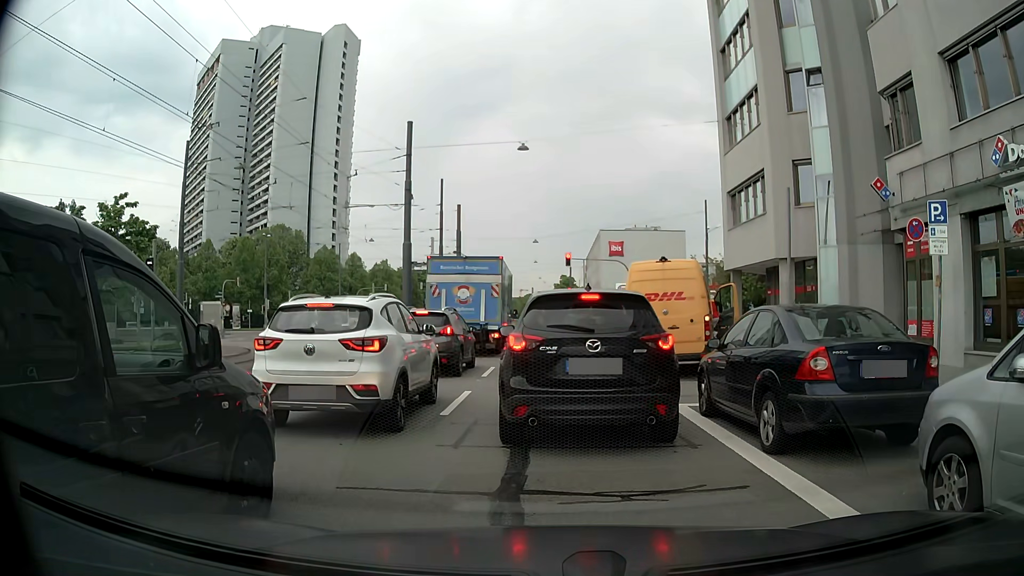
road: secondary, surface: asphalt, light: Day
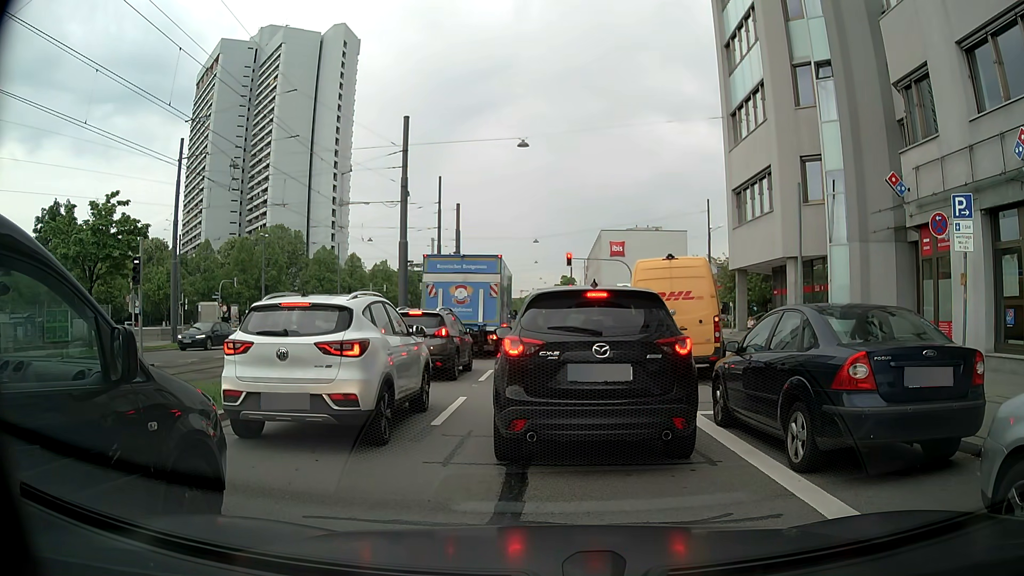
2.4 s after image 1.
(0.0, +0.9) m; 0°
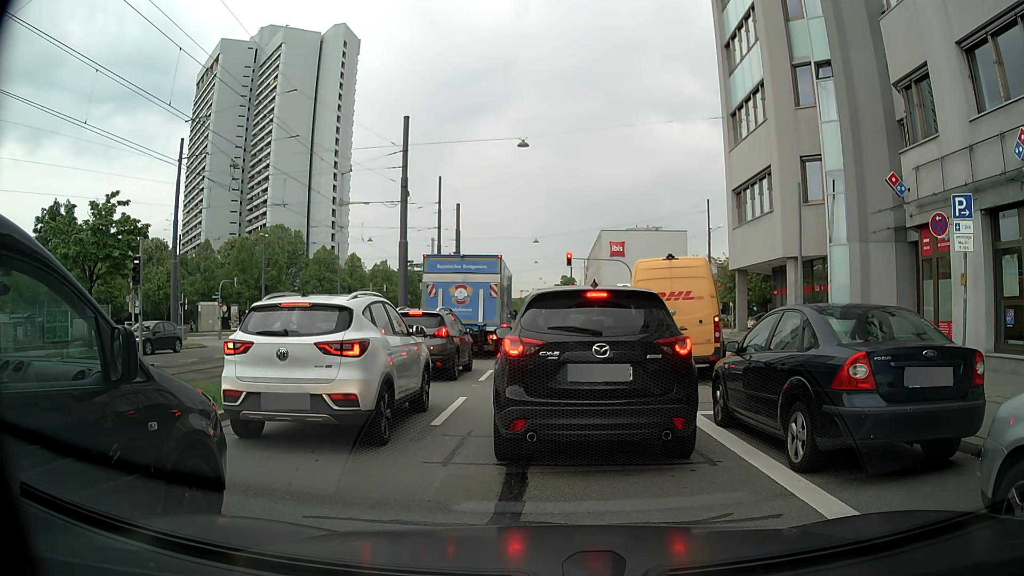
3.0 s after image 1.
(0.0, 0.0) m; 0°
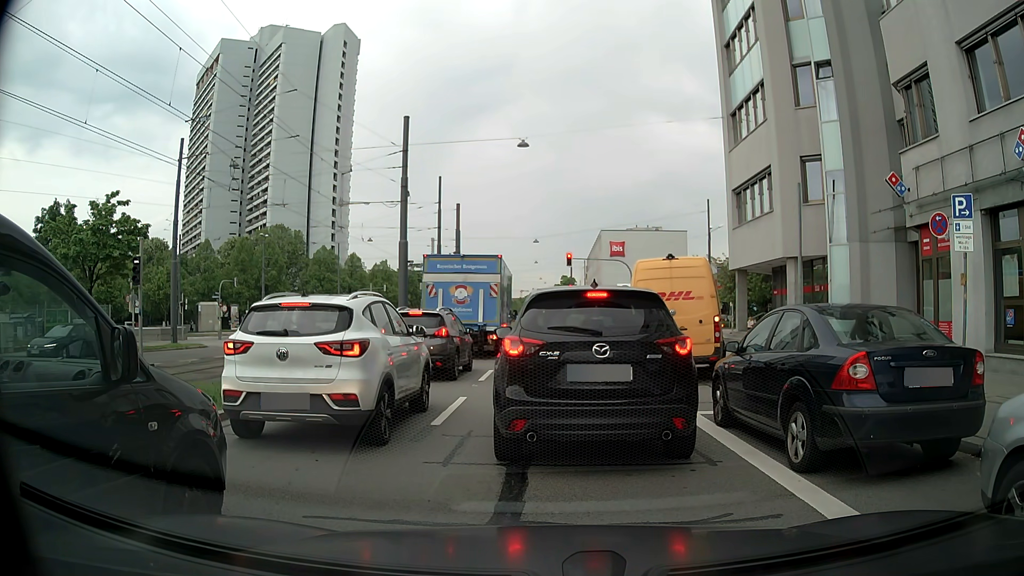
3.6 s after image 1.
(0.0, 0.0) m; 0°
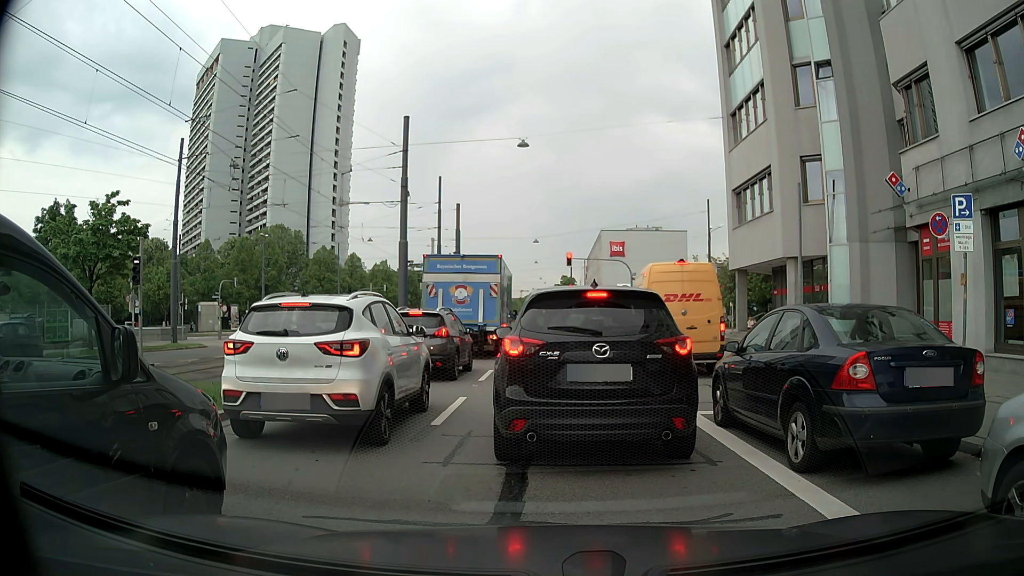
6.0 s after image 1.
(0.0, 0.0) m; 0°
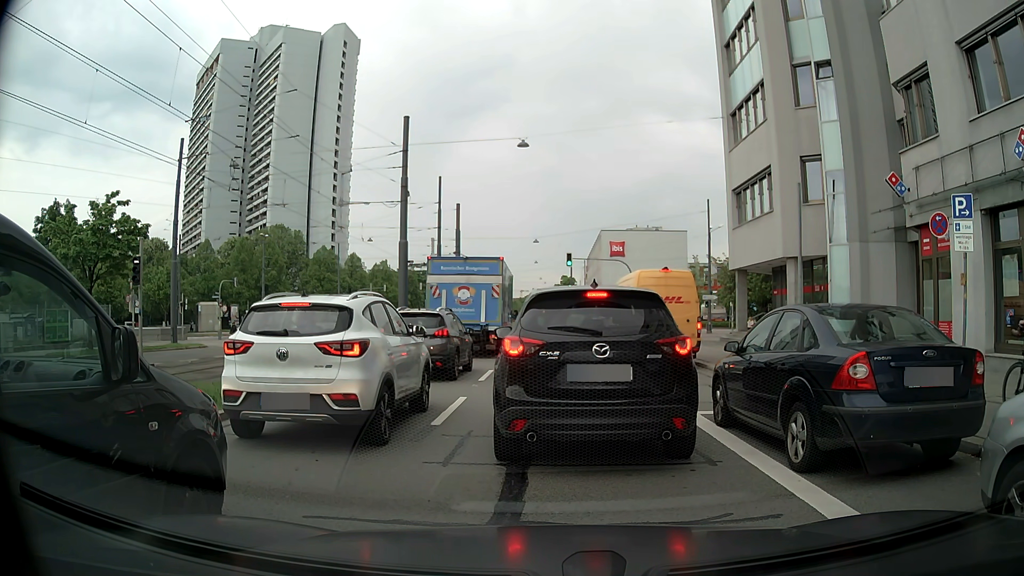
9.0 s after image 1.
(0.0, 0.0) m; 0°
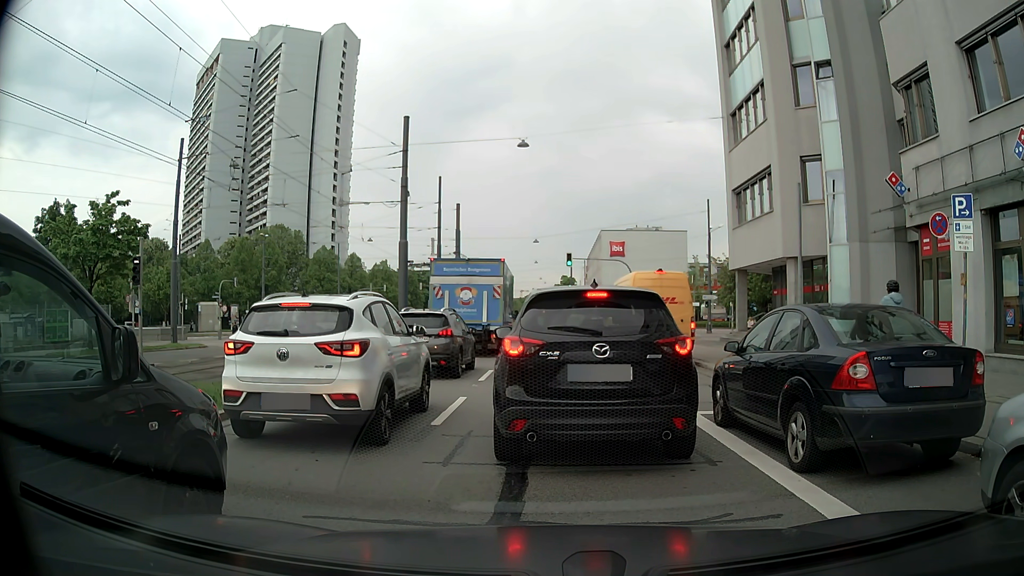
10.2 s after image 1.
(0.0, 0.0) m; 0°
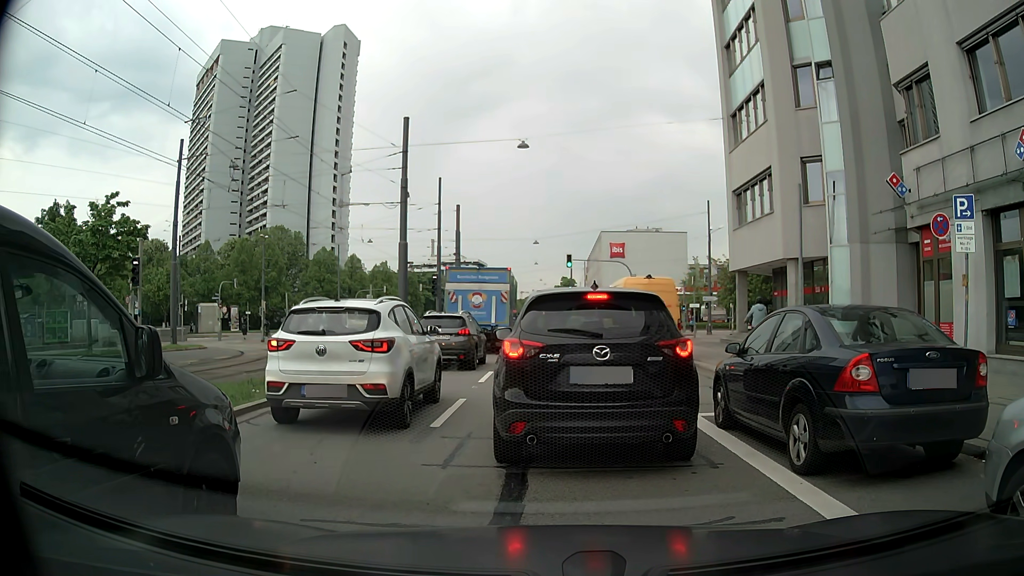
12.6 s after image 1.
(0.0, 0.0) m; 0°
(0, +10) (-1, +20) (-1, +30) (-1, +40) (-2, +50) (-2, +60) (-2, +70) (-2, +80) (-3, +90) (-3, +100) m
